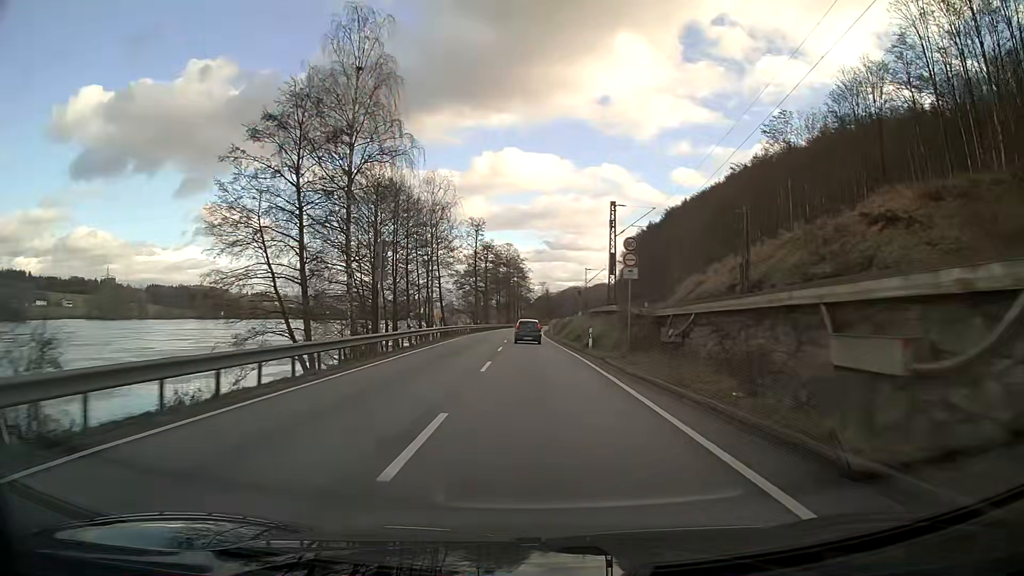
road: primary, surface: asphalt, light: Day
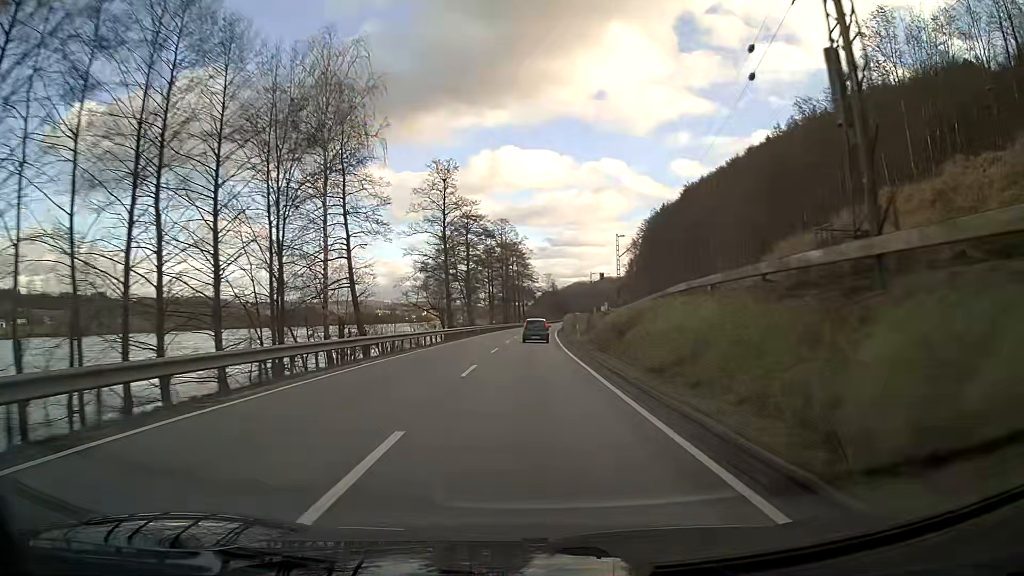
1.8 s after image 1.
(-0.1, +37.5) m; 0°
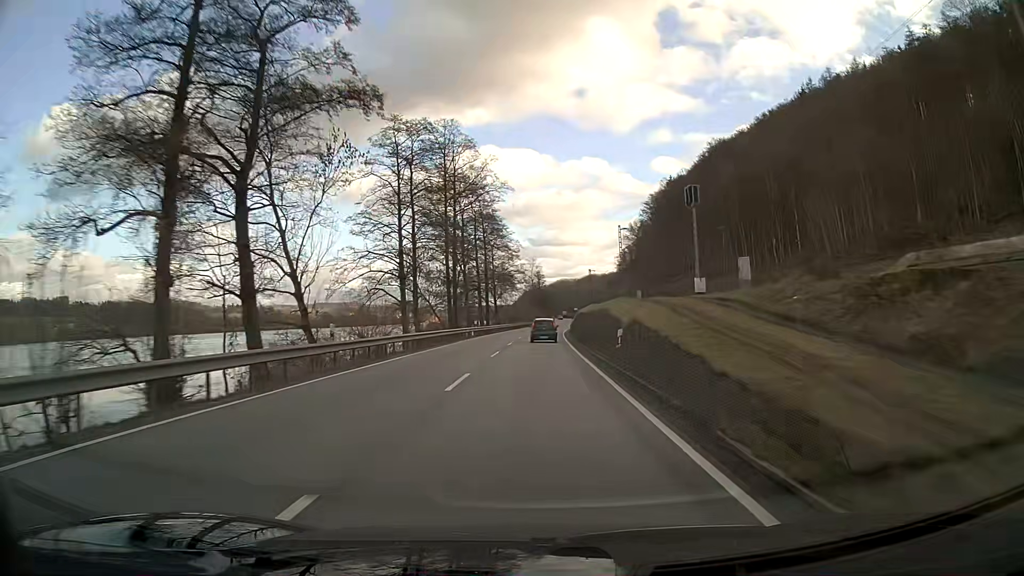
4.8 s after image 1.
(+0.8, +62.7) m; +2°
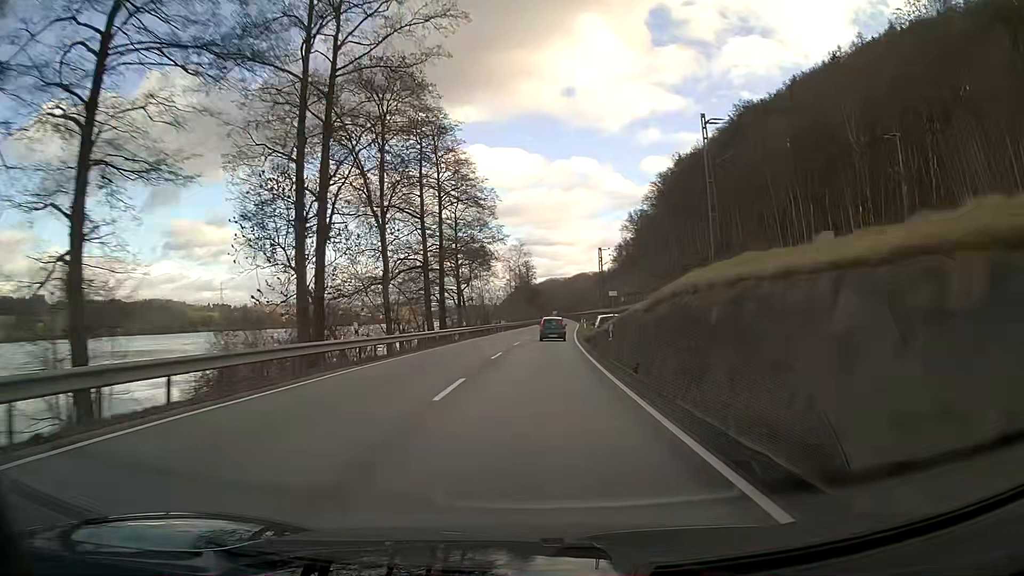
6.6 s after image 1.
(+0.4, +37.6) m; +1°
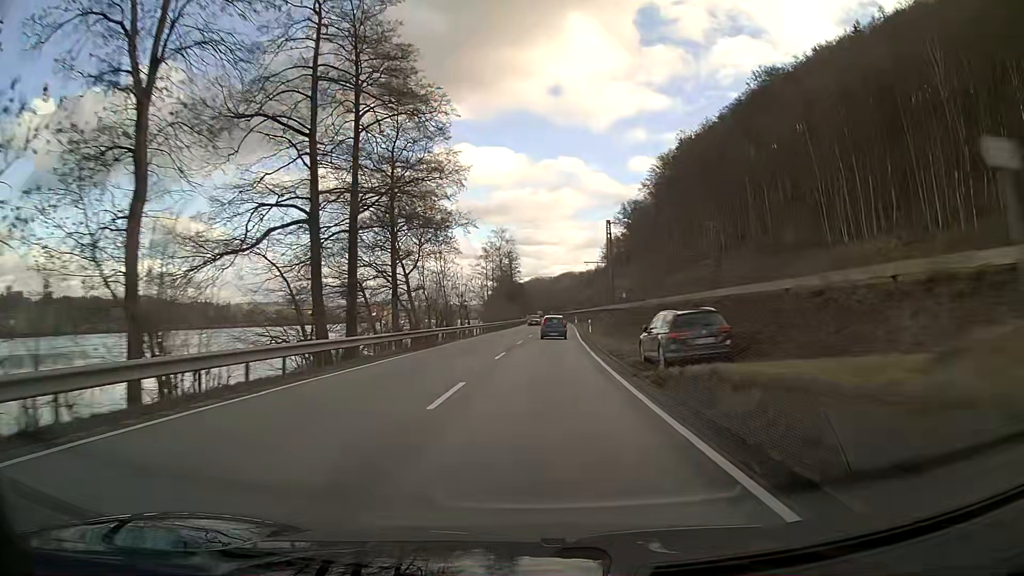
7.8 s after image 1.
(+0.2, +25.1) m; +1°
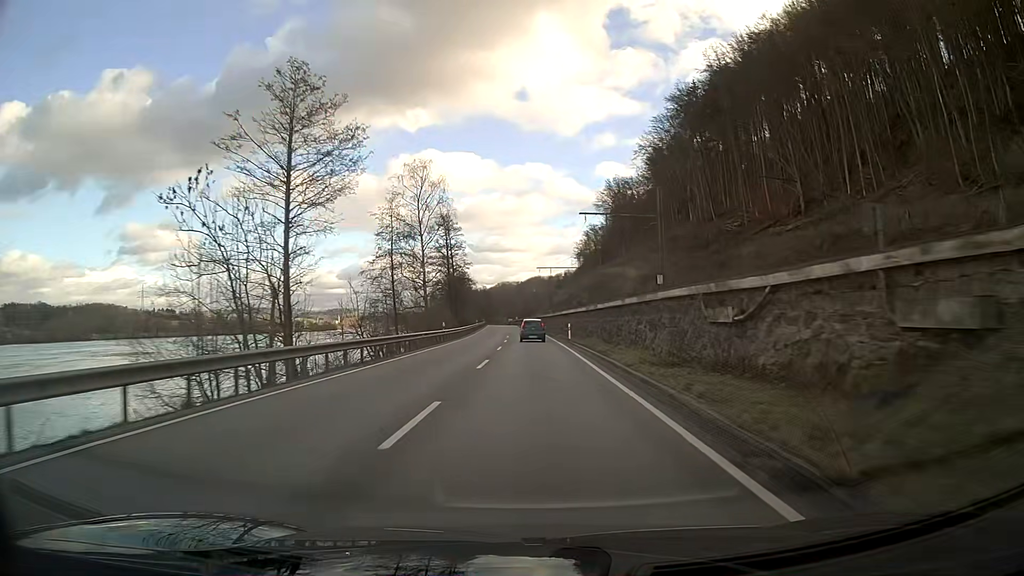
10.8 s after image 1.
(+1.9, +62.5) m; +2°
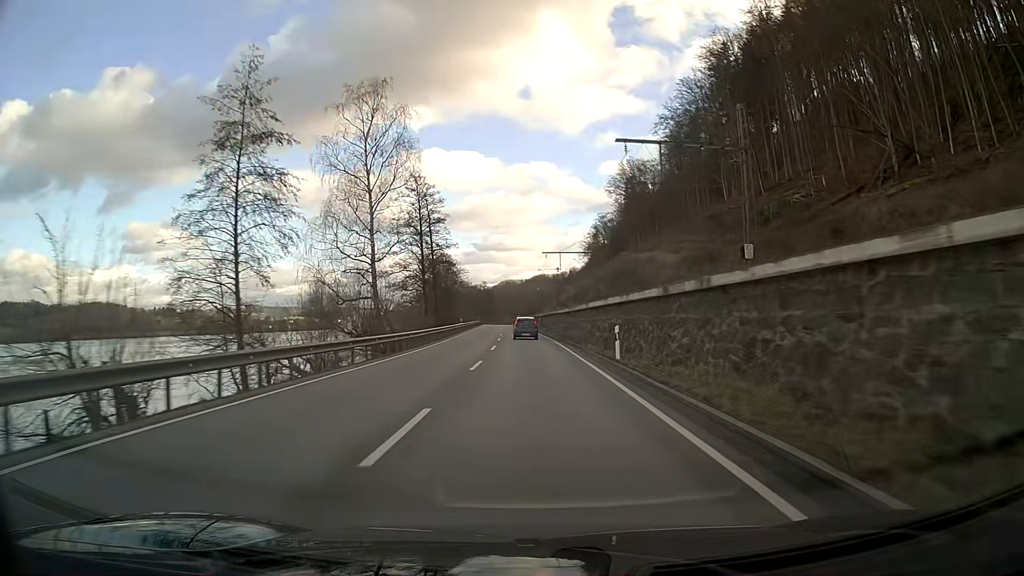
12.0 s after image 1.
(-0.1, +25.0) m; 0°
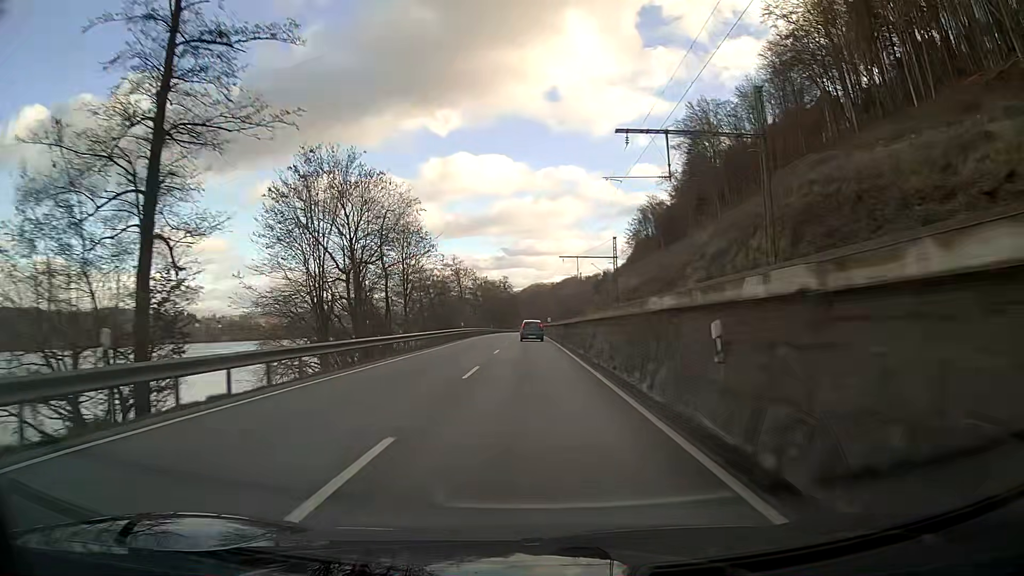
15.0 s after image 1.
(-1.4, +62.4) m; -2°
